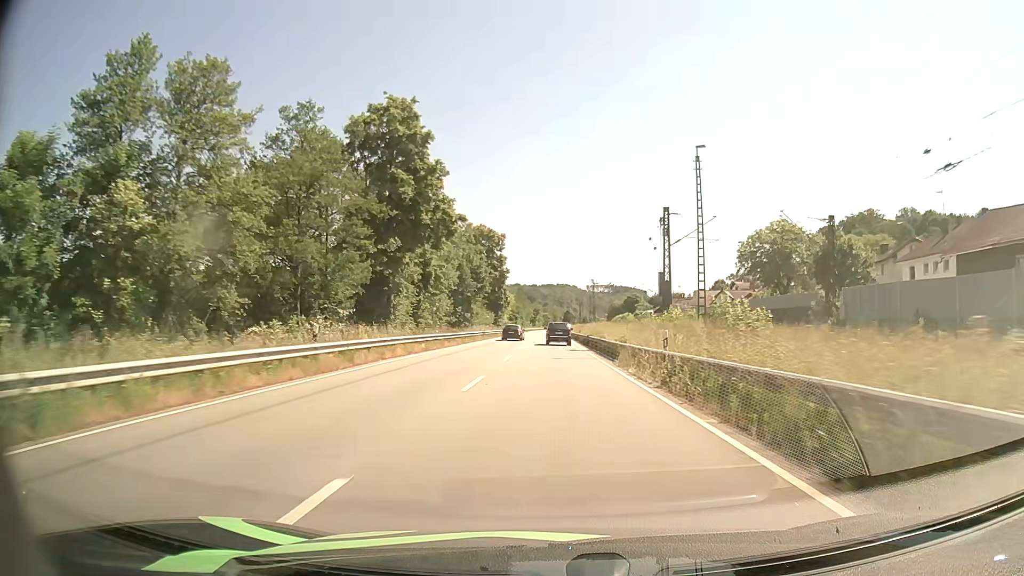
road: primary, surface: asphalt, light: Day
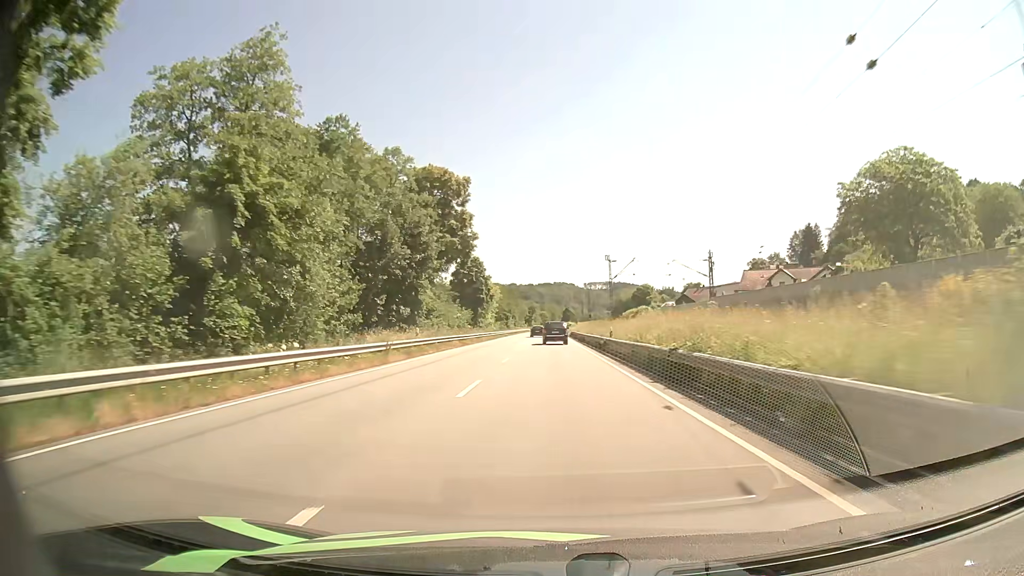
(+0.1, +37.3) m; 0°
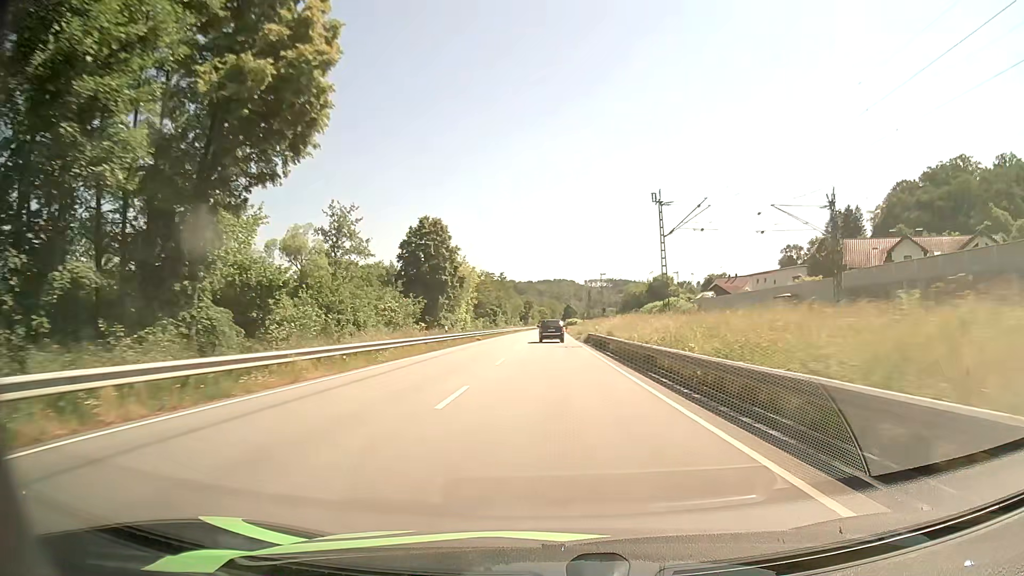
(+0.1, +38.2) m; 0°
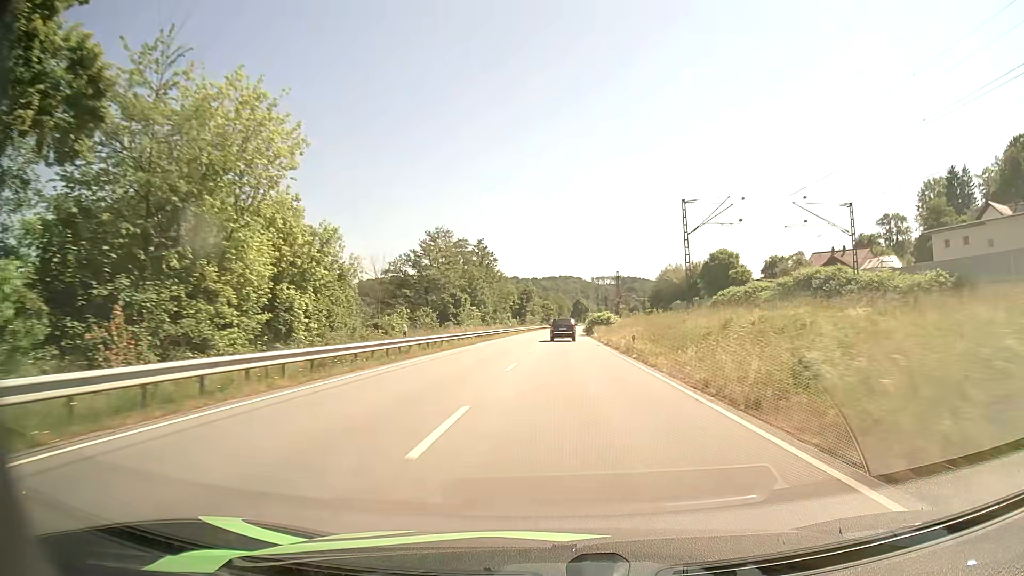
(-0.2, +64.5) m; 0°
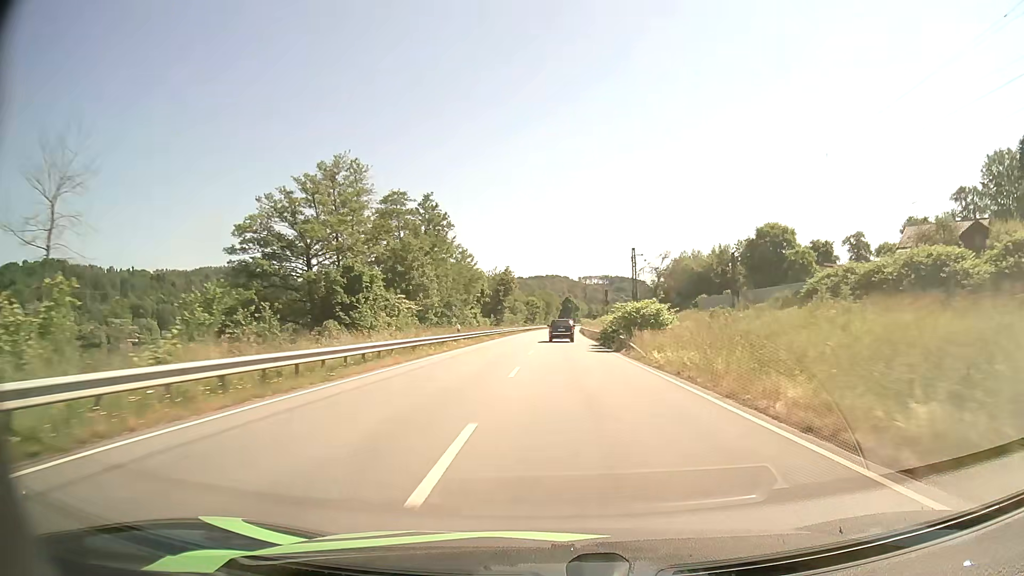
(+0.1, +37.8) m; +1°
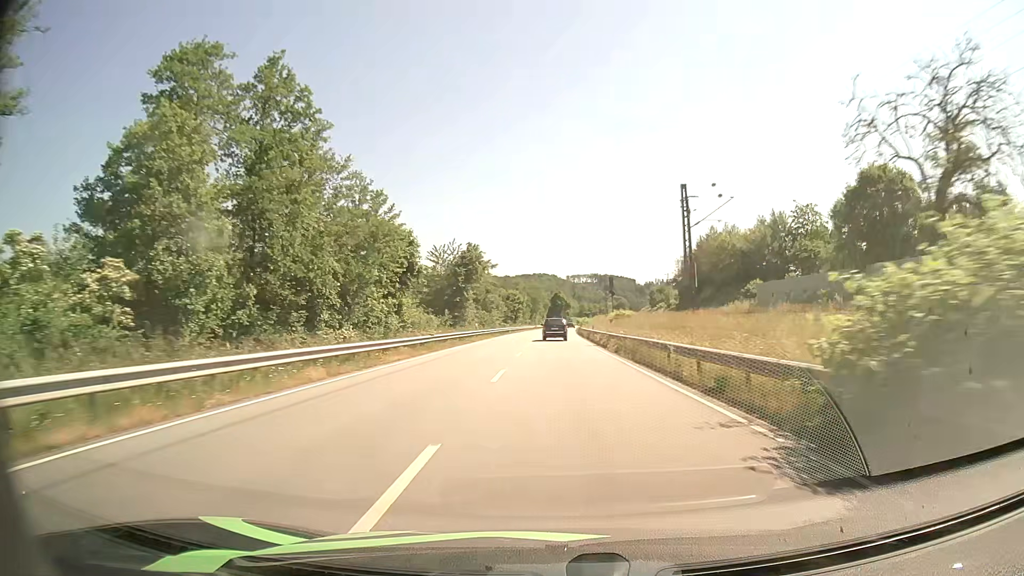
(+0.5, +38.0) m; +1°
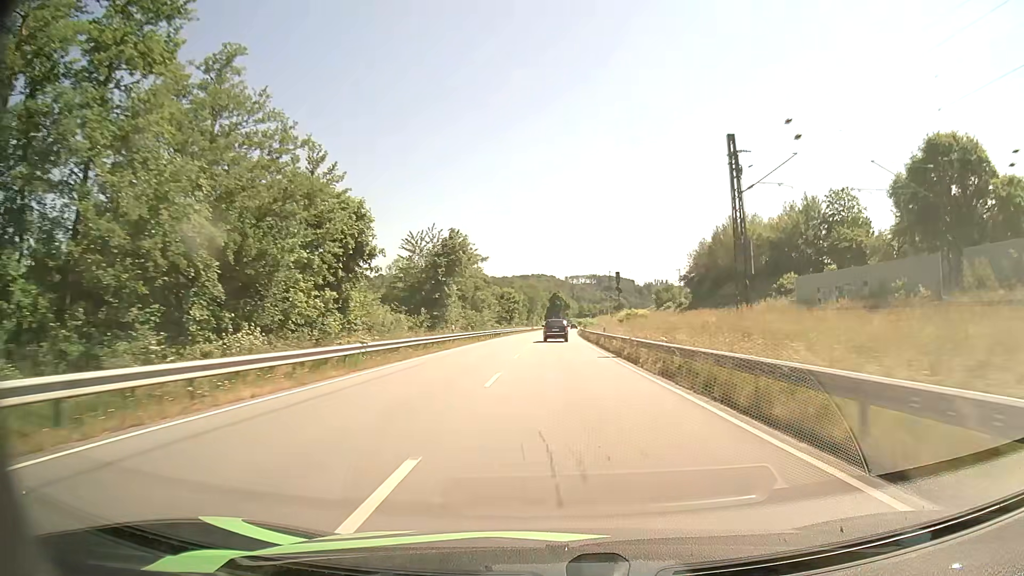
(0.0, +12.8) m; 0°
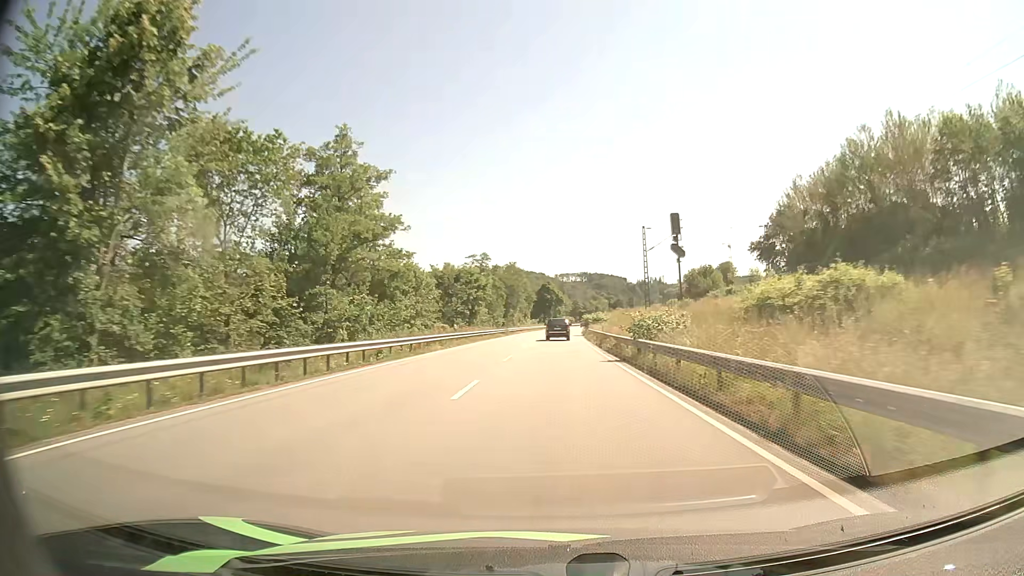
(+0.7, +51.1) m; +1°
